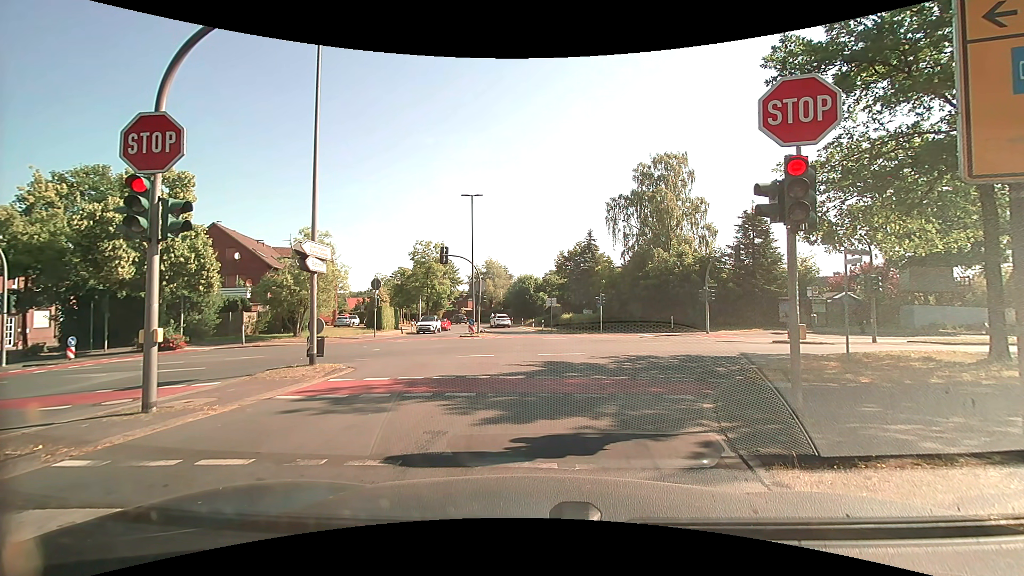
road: tertiary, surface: asphalt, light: Day
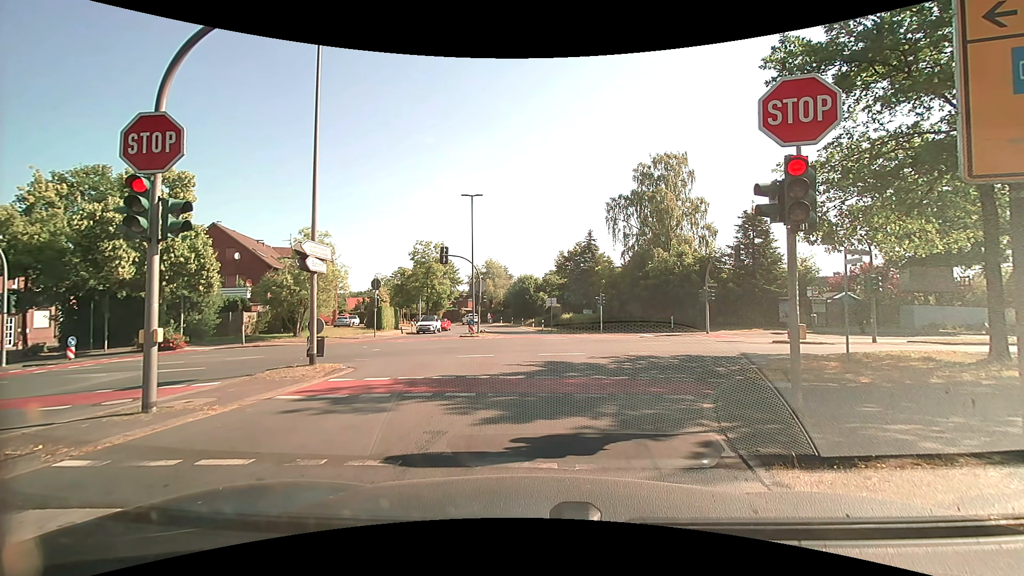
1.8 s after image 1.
(0.0, 0.0) m; 0°
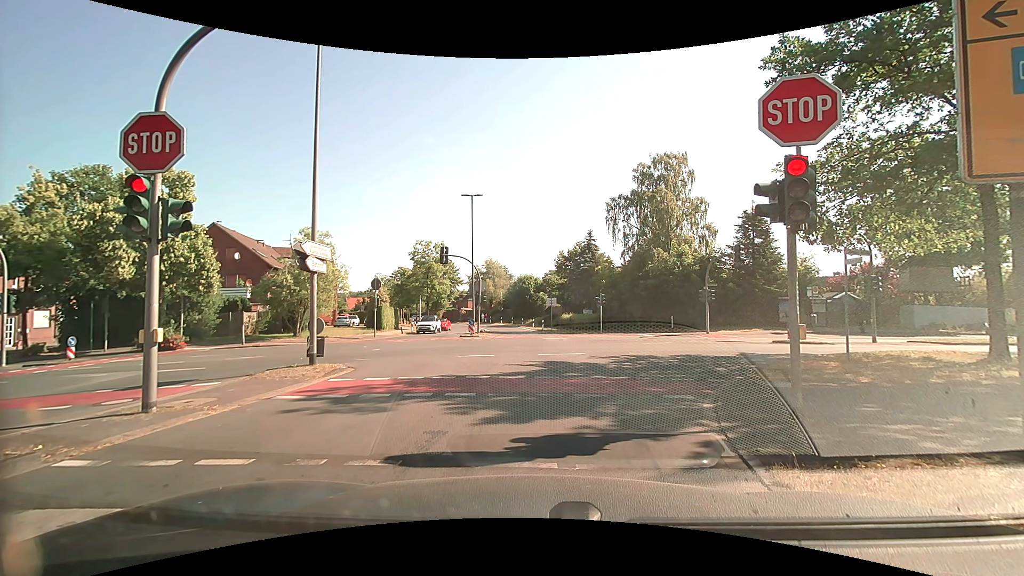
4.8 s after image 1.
(0.0, 0.0) m; 0°
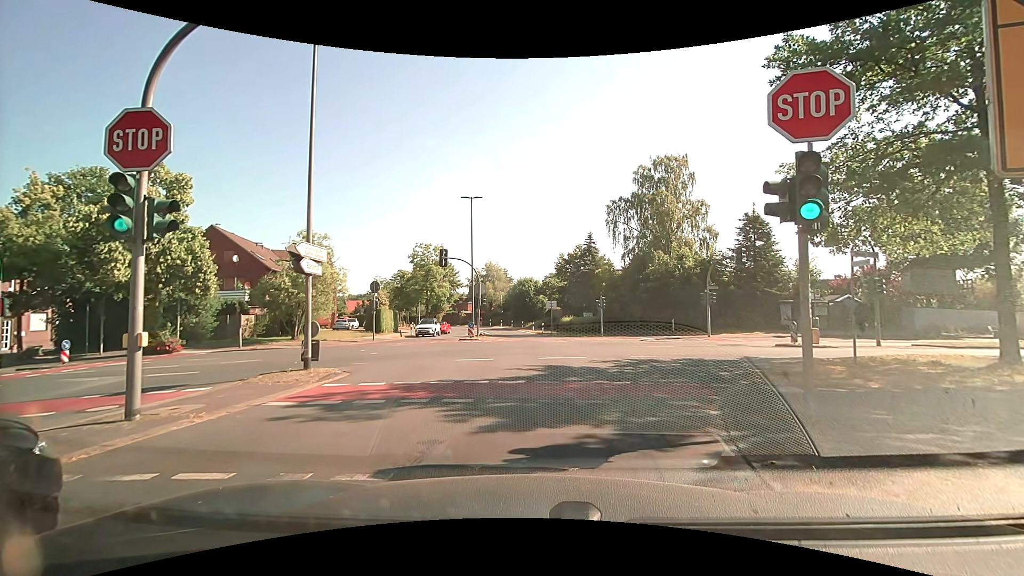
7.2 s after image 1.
(0.0, +0.3) m; 0°
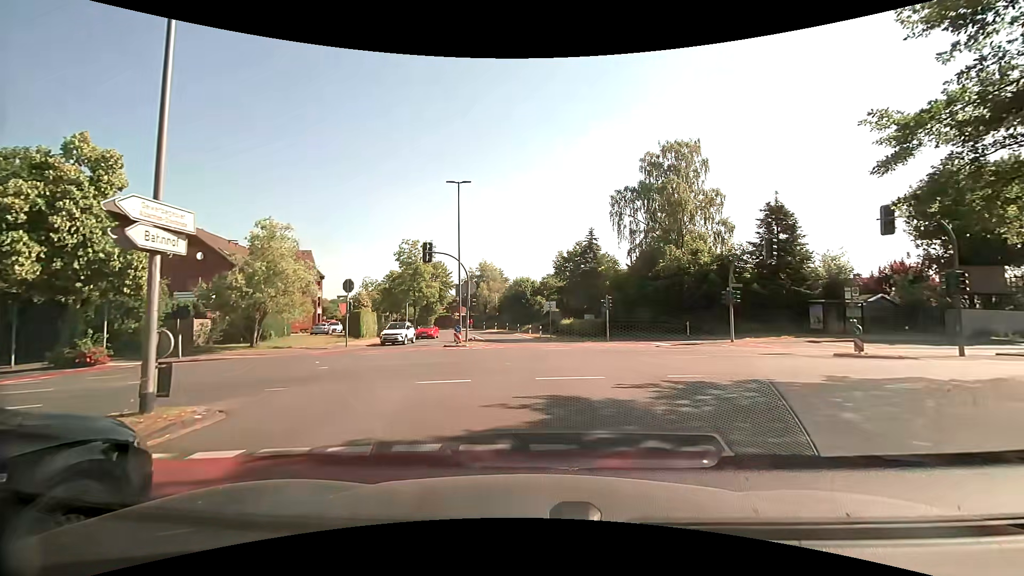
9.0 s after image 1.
(-0.1, +5.2) m; -1°
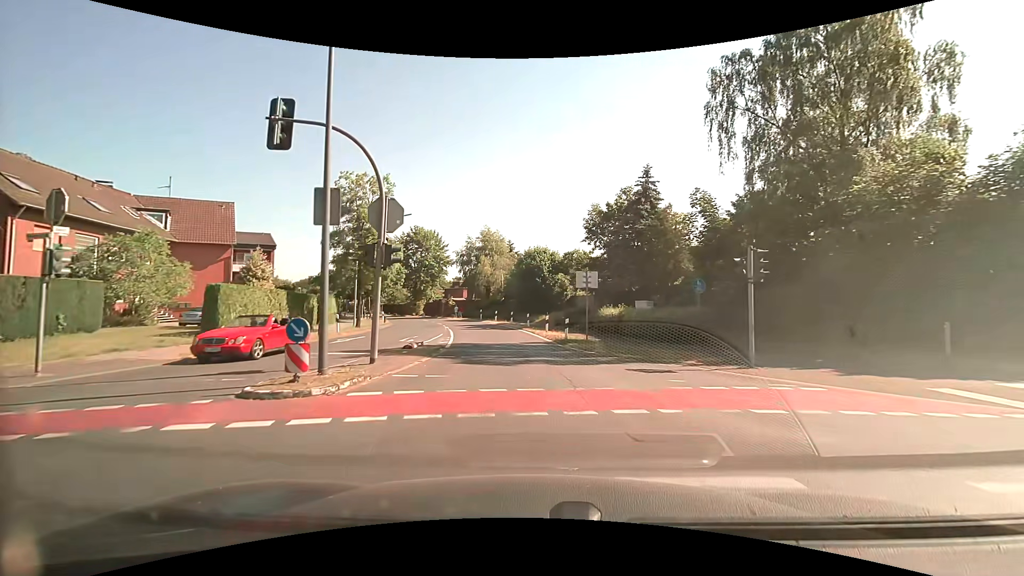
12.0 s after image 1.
(-0.1, +22.2) m; -2°
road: secondary
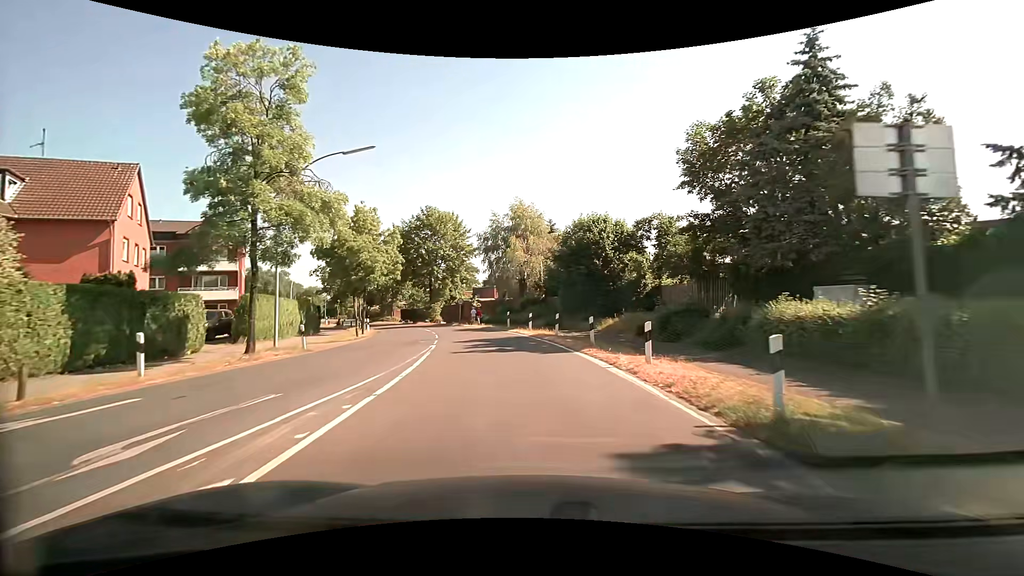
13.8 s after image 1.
(-0.7, +17.8) m; -5°
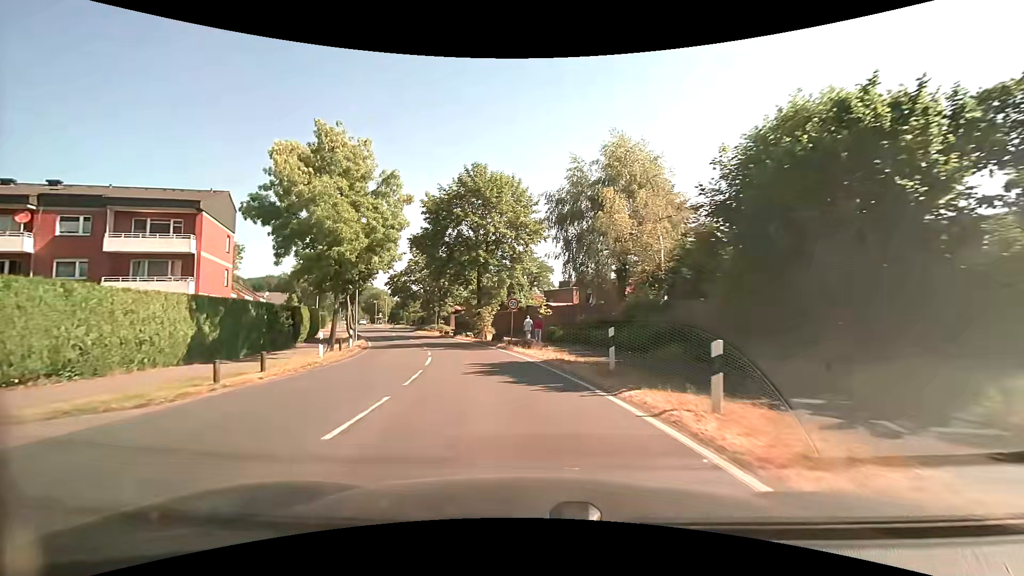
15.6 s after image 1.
(-1.4, +19.5) m; -9°
